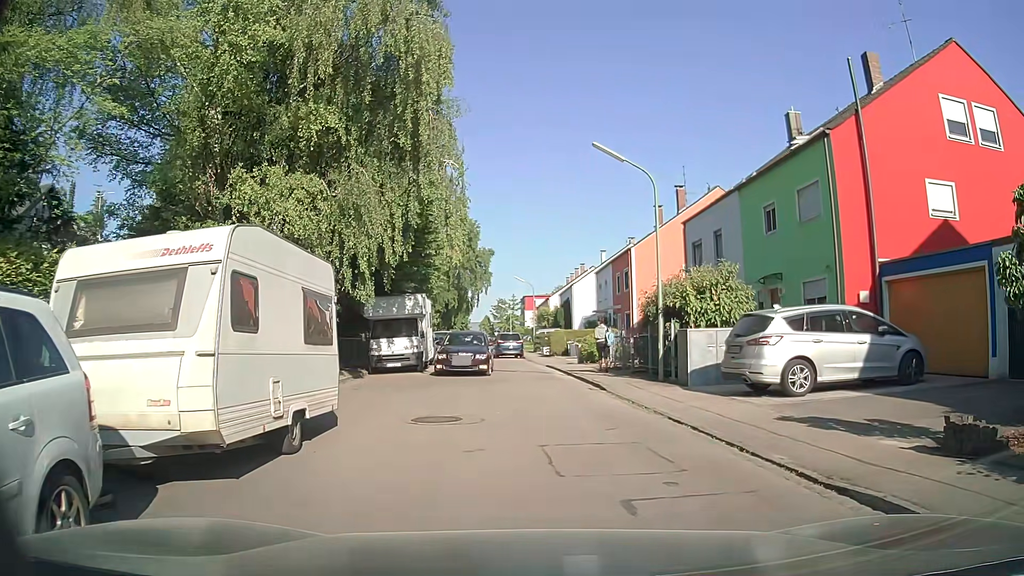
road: residential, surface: asphalt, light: Day
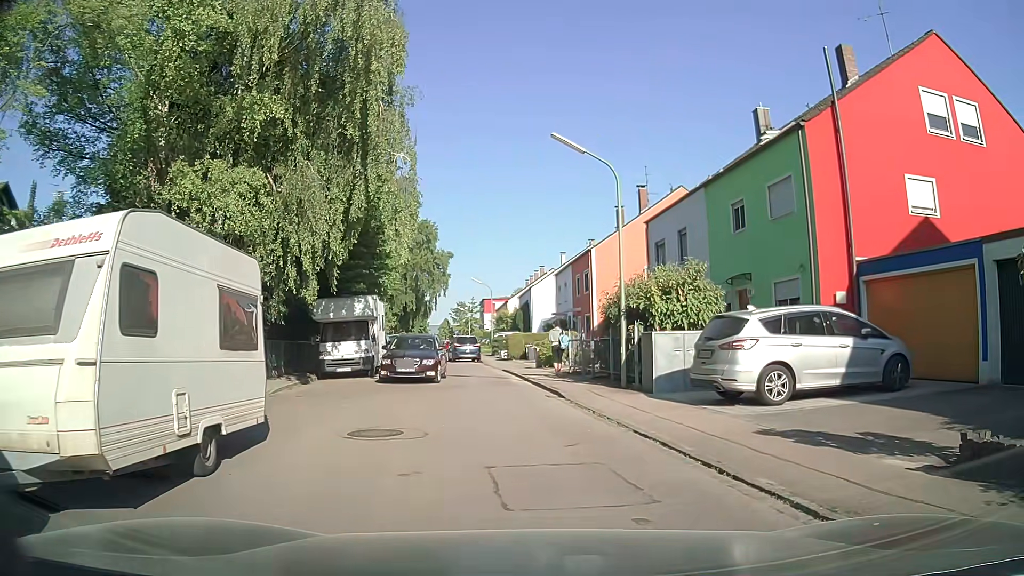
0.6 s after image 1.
(0.0, +1.1) m; +1°
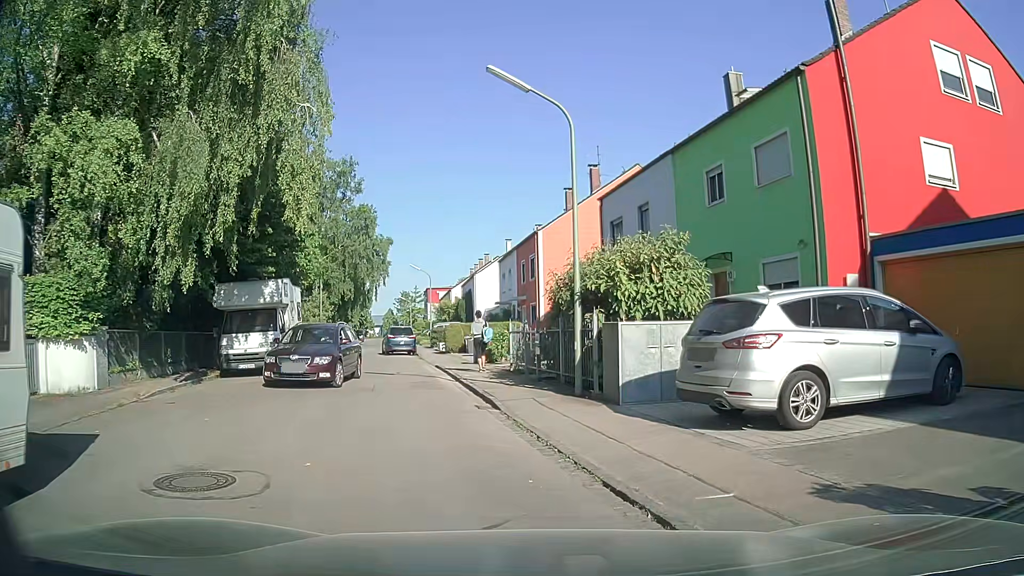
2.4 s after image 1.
(+0.3, +3.6) m; +5°
